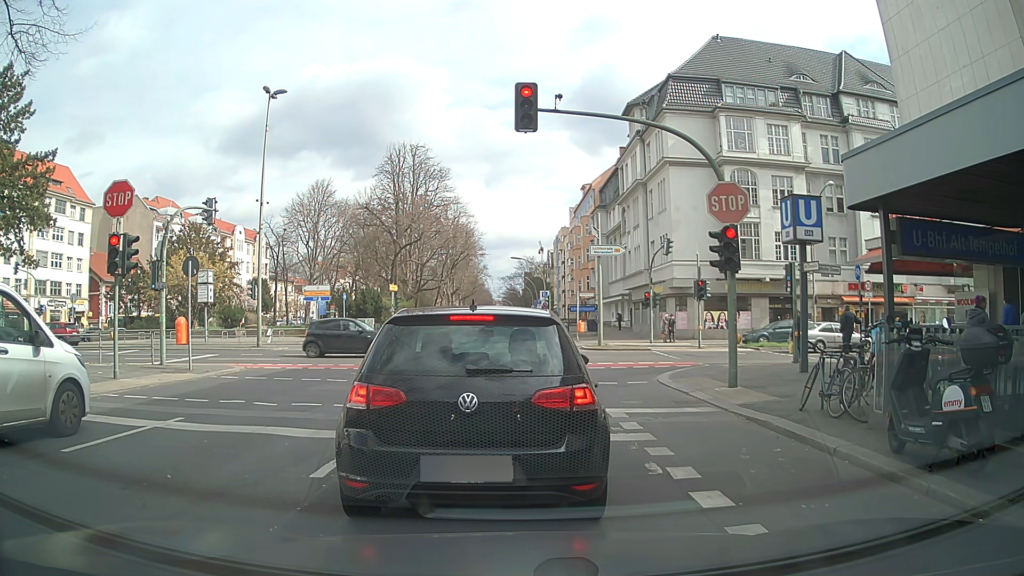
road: secondary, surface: asphalt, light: Day
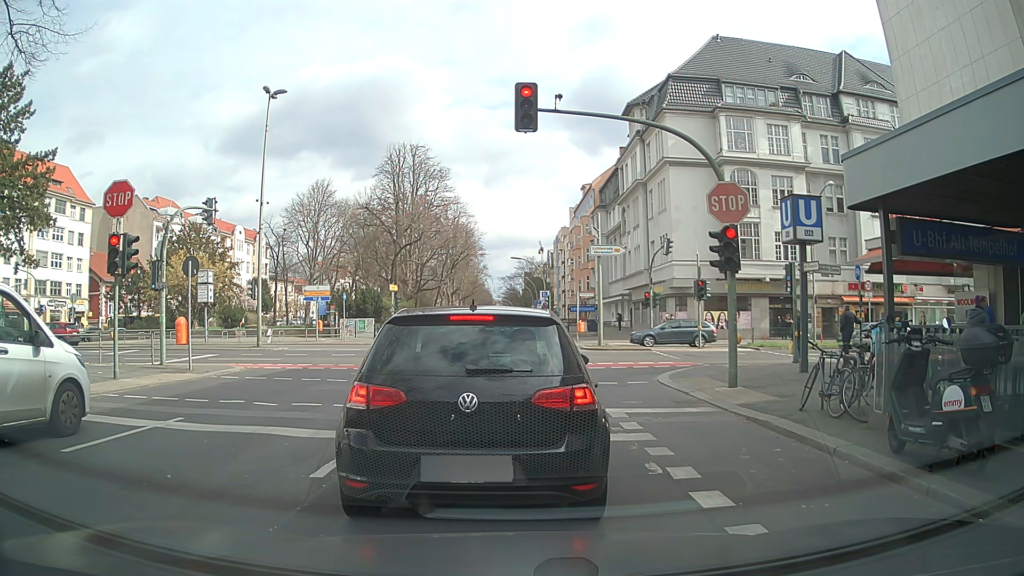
(0.0, 0.0) m; 0°
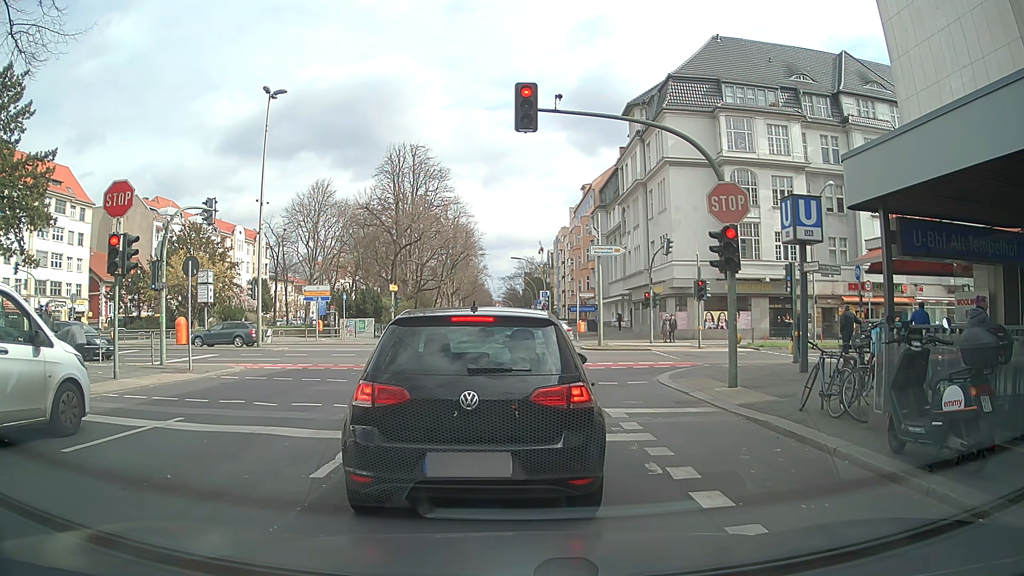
(0.0, 0.0) m; 0°
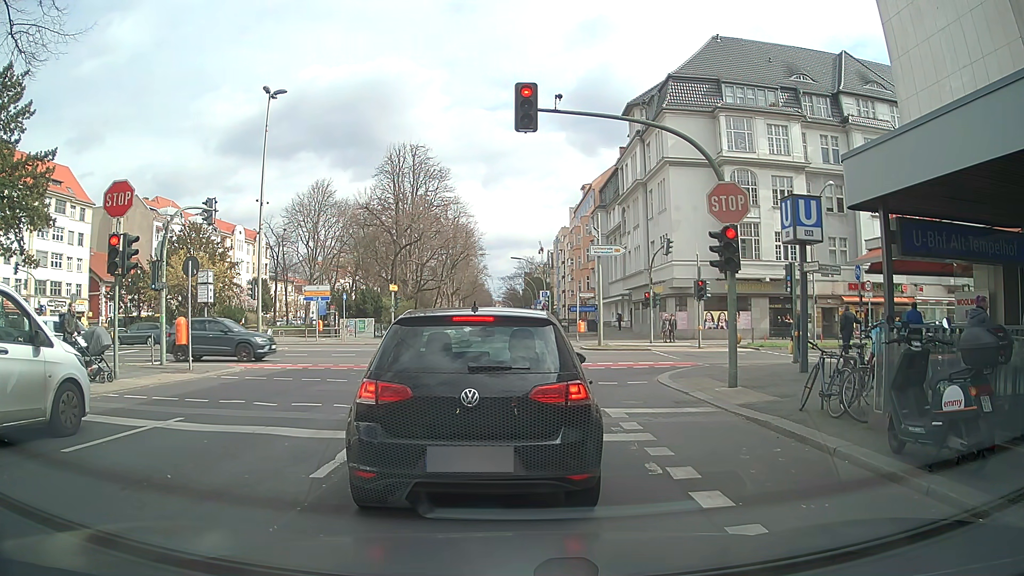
(0.0, 0.0) m; 0°
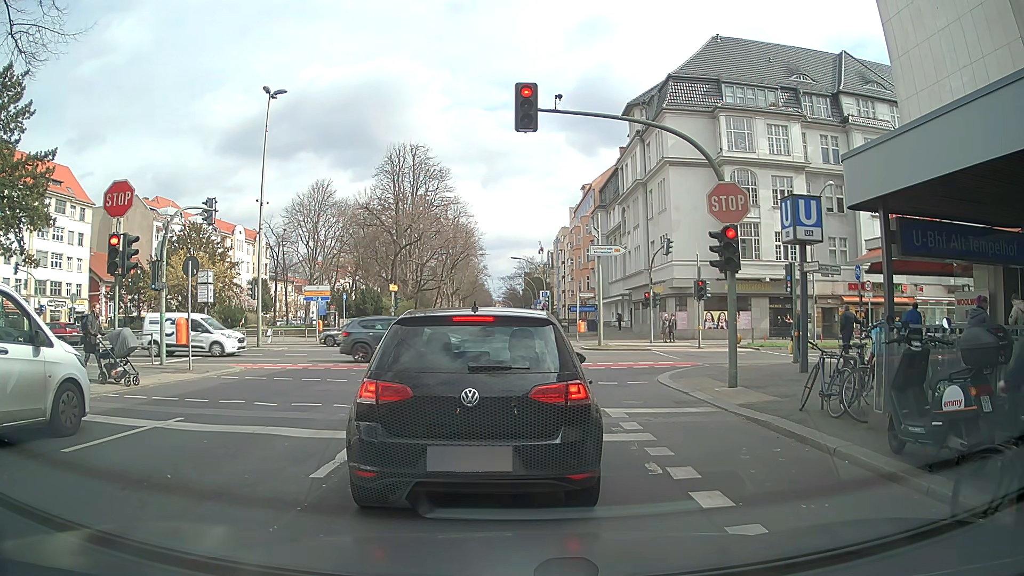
(0.0, 0.0) m; 0°
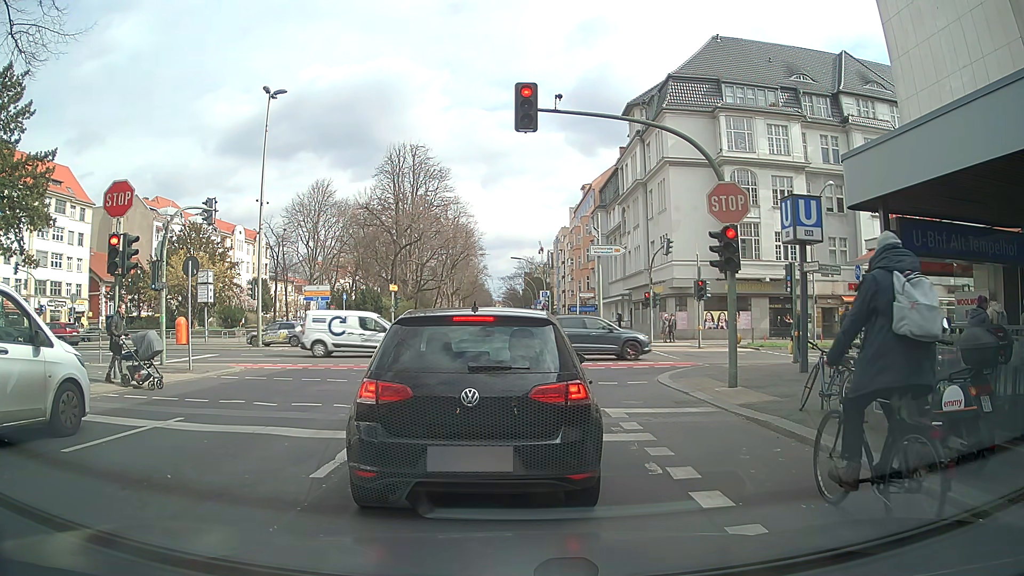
(0.0, 0.0) m; 0°
